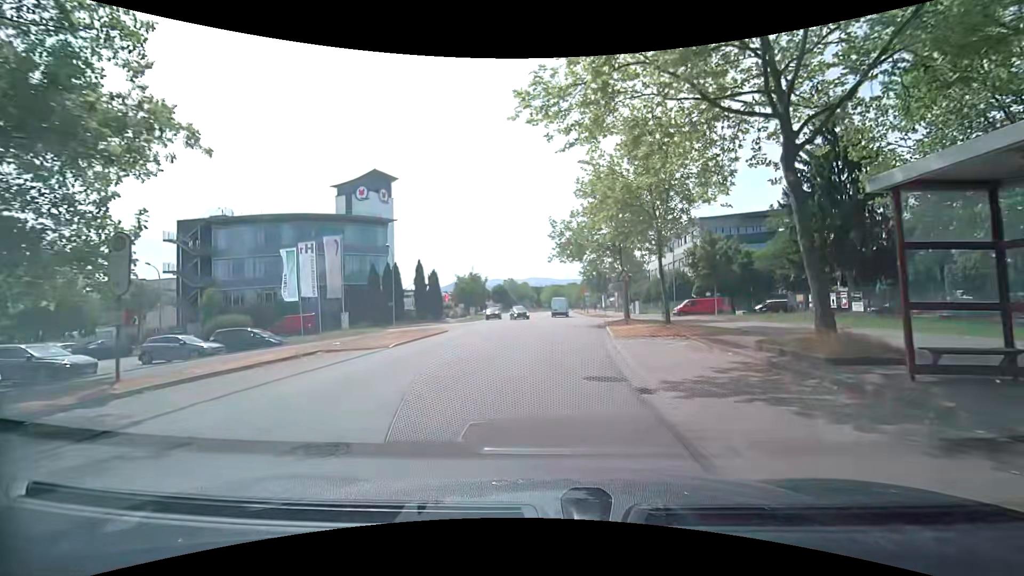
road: tertiary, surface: asphalt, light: Day
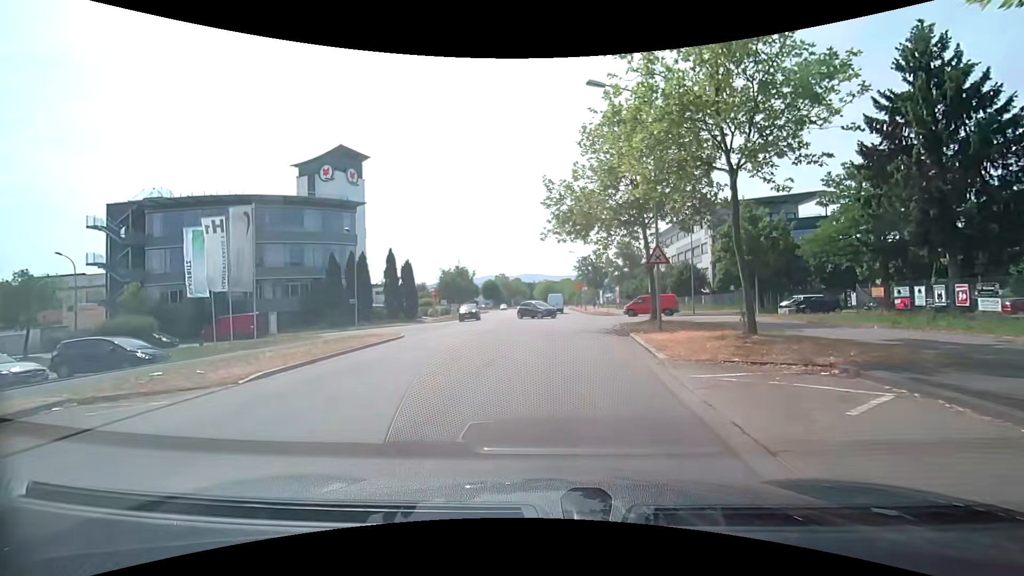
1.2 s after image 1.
(0.0, +9.3) m; +1°
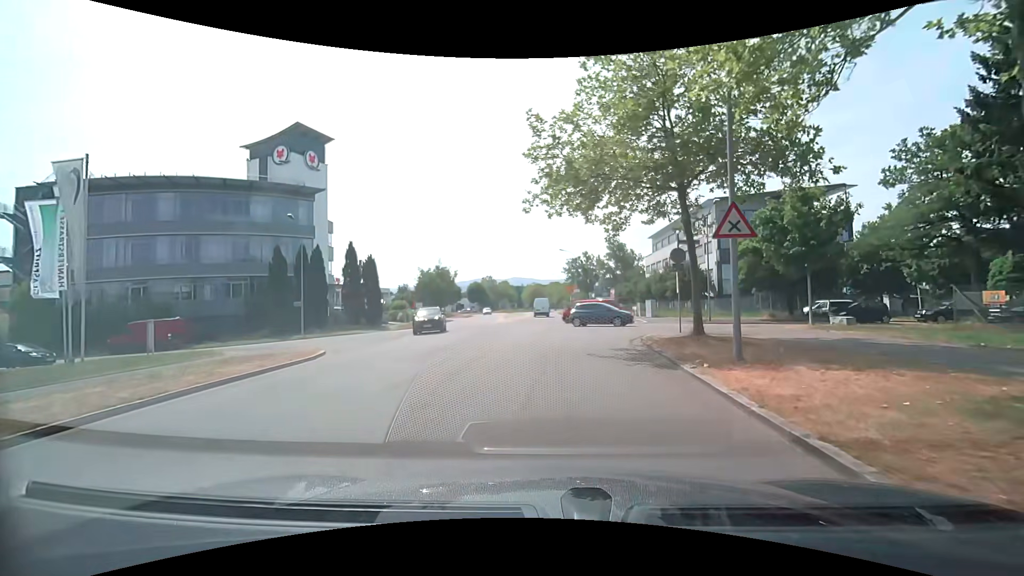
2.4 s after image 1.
(+0.1, +8.1) m; +1°
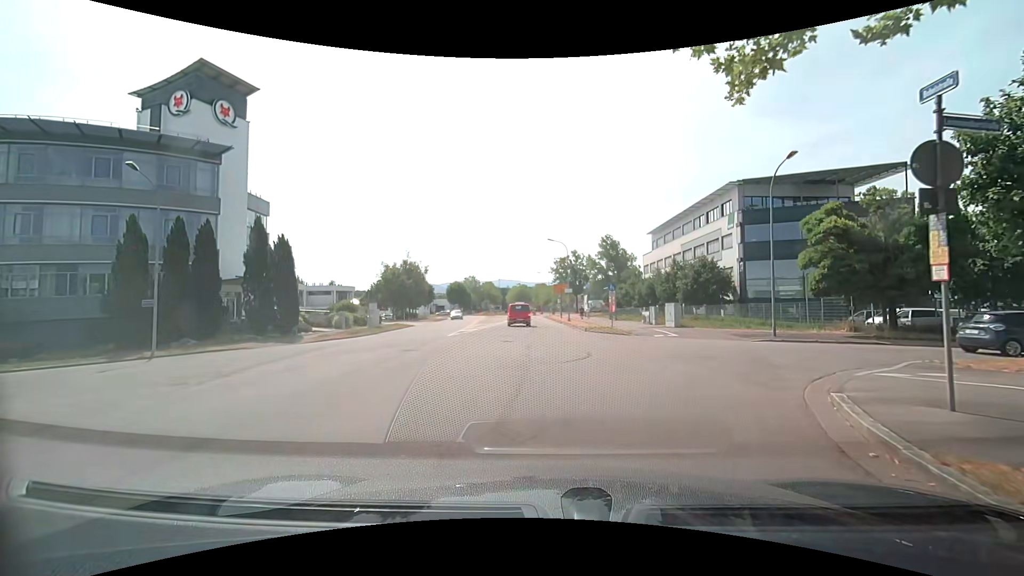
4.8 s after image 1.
(+0.3, +13.2) m; +1°
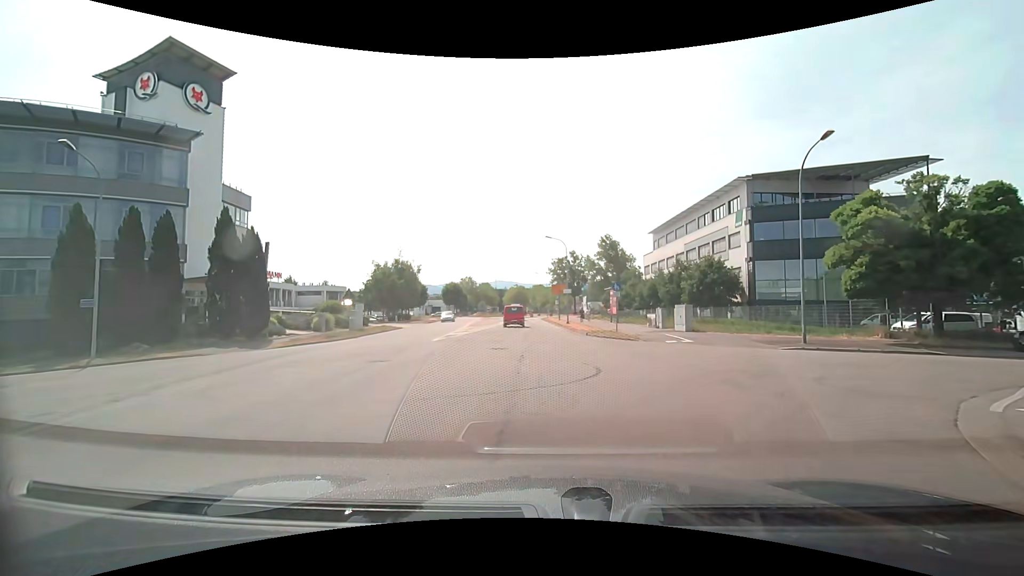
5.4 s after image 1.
(0.0, +3.4) m; +1°
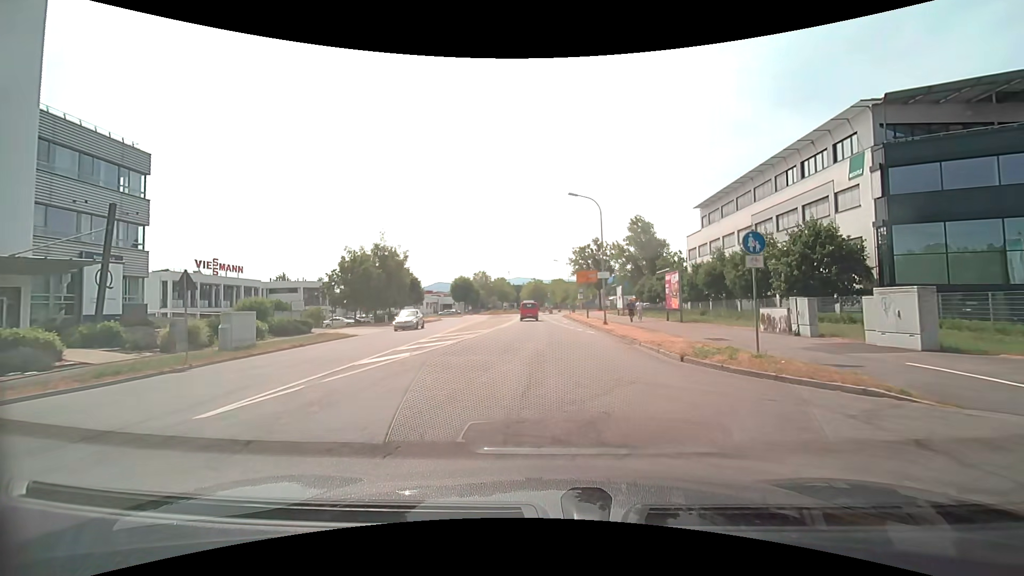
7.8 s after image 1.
(-0.1, +17.7) m; -2°
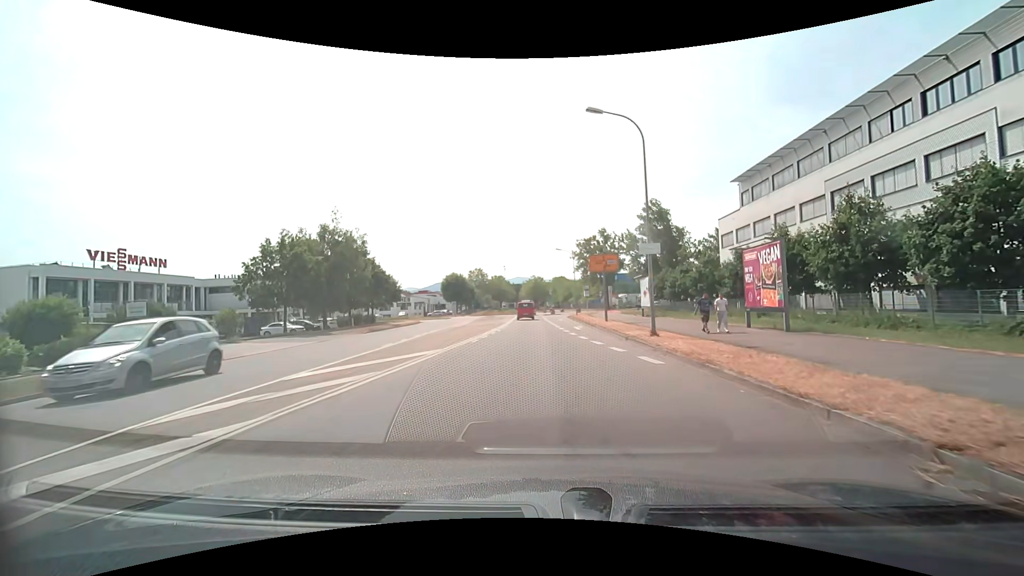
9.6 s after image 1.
(-0.1, +14.6) m; 0°
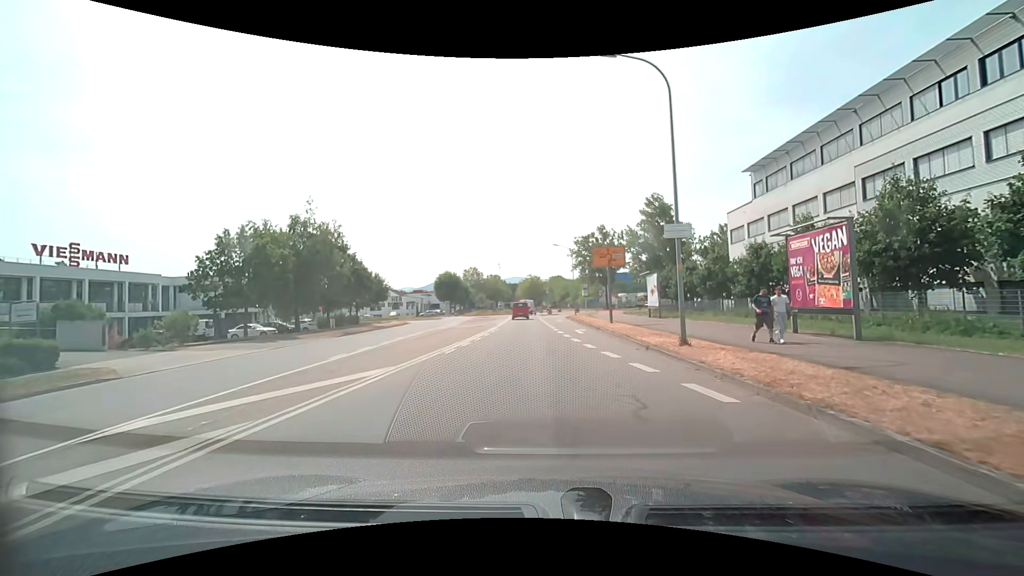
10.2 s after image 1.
(0.0, +4.6) m; 0°
(0, +10) (+1, +20) (+1, +30) (+1, +40) (+1, +50) (+1, +60) (+2, +70) (+6, +79) (+12, +87) (+20, +93) m
